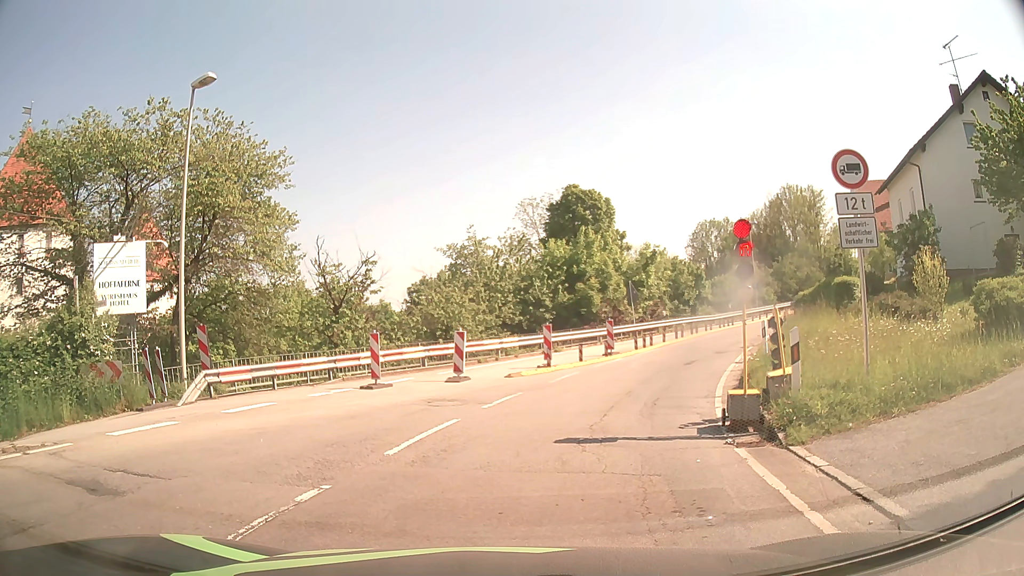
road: secondary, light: Day
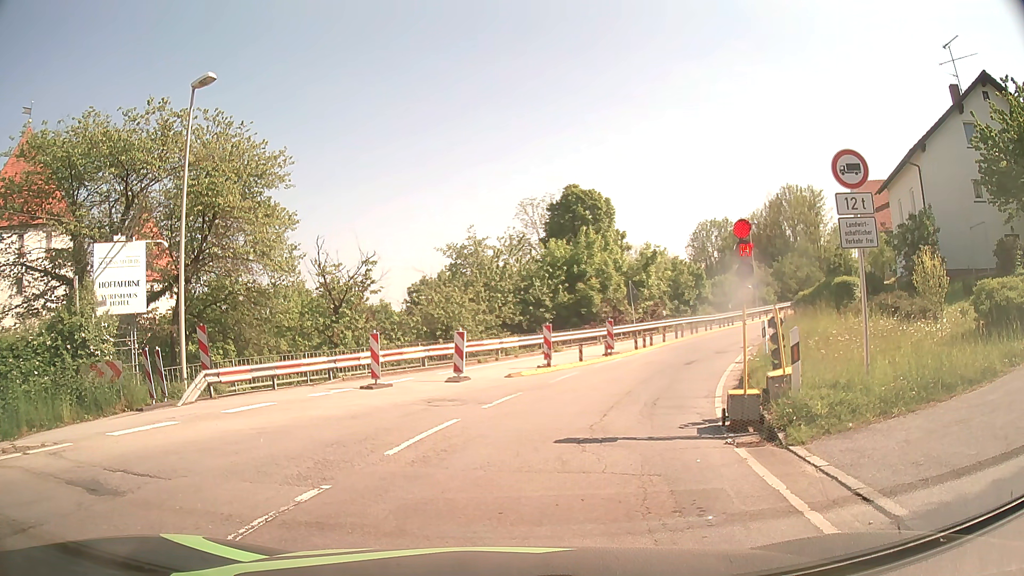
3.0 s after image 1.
(0.0, 0.0) m; 0°
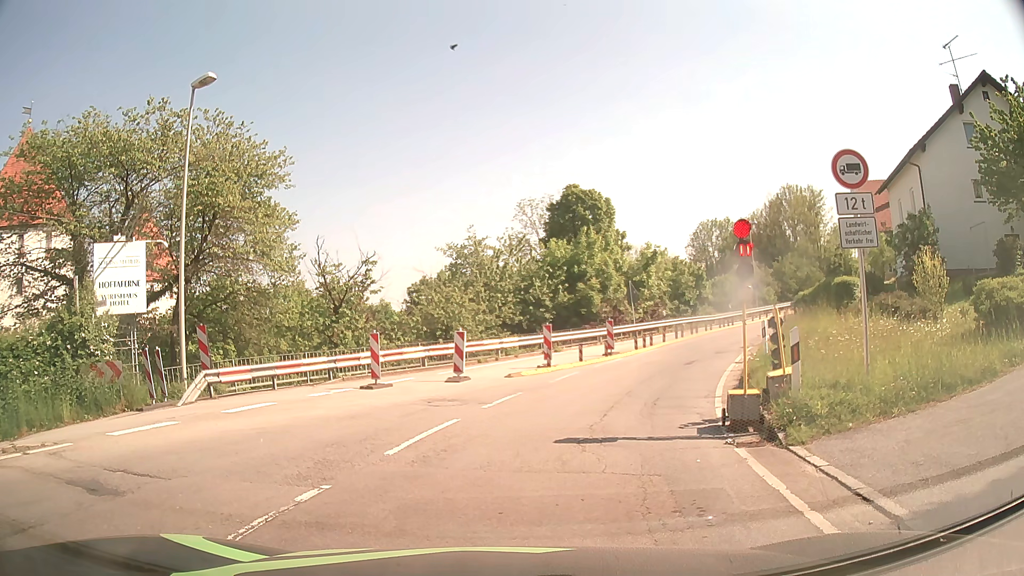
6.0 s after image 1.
(0.0, 0.0) m; 0°
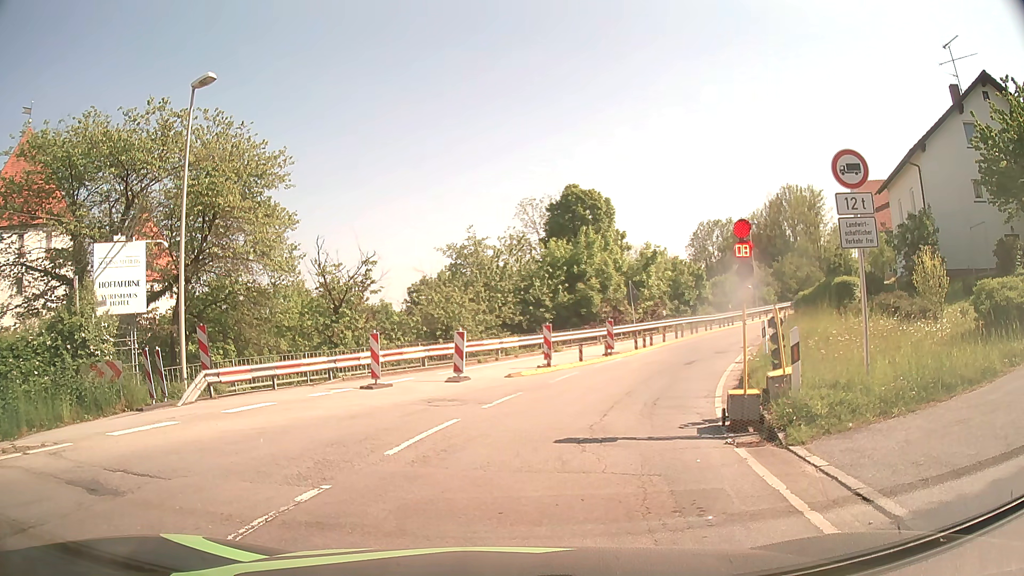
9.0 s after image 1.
(0.0, 0.0) m; 0°
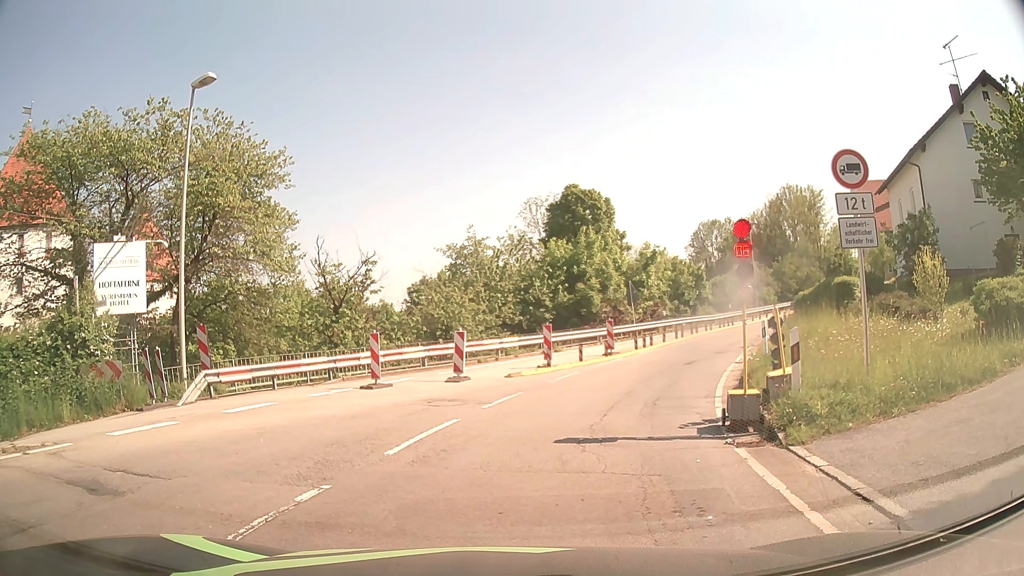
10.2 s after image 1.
(0.0, 0.0) m; 0°
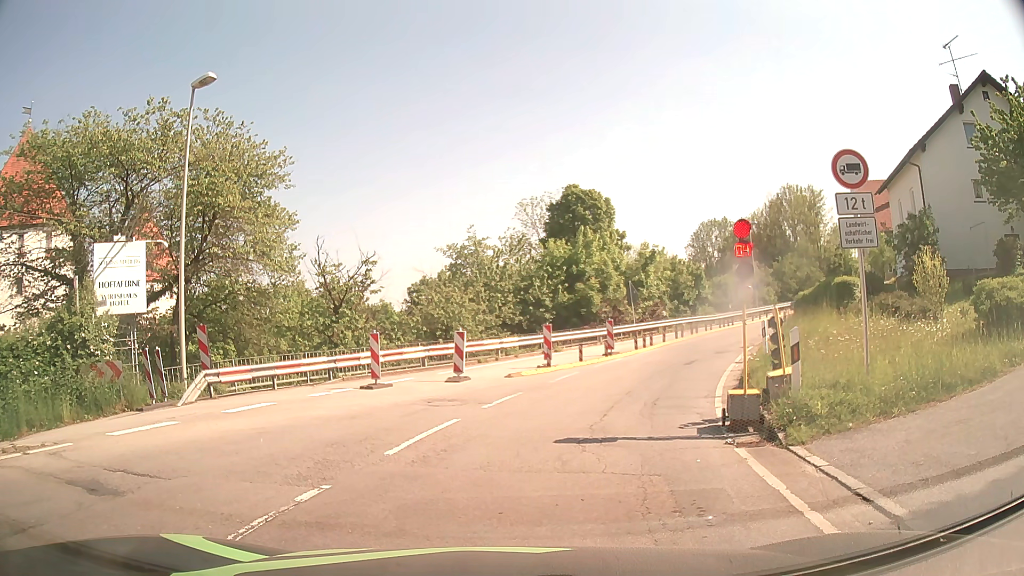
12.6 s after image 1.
(0.0, 0.0) m; 0°
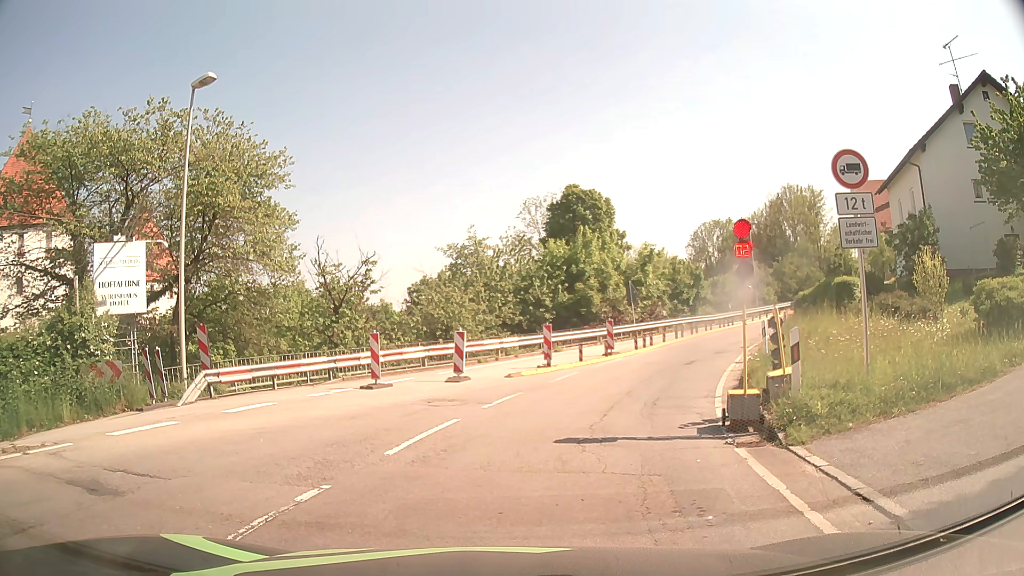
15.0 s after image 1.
(0.0, 0.0) m; 0°
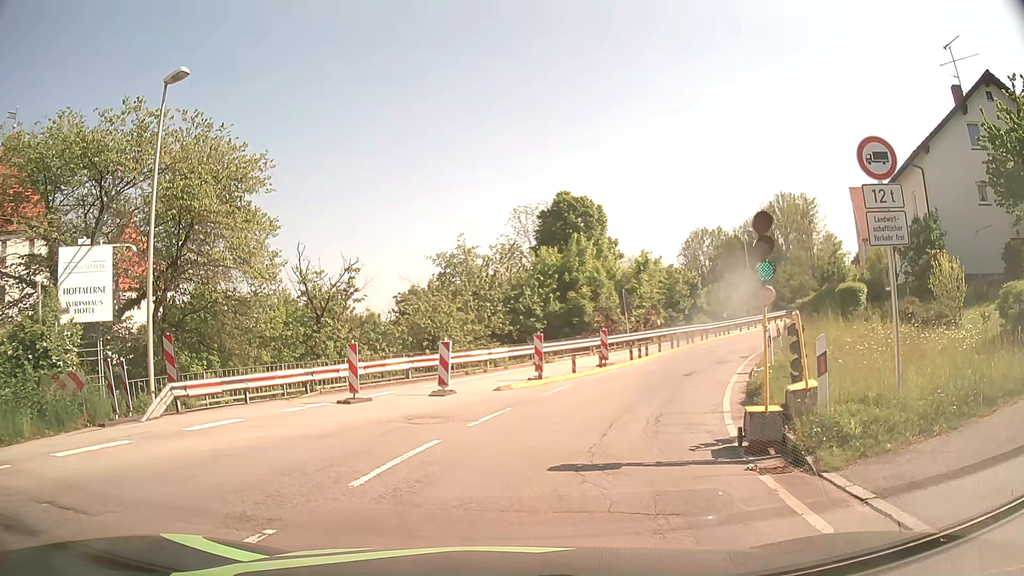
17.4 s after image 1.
(+0.1, +1.3) m; +3°
(+1, +10) (+4, +20) (+8, +29) (+13, +37) (+18, +46) (+24, +54) (+31, +61) (+37, +69) (+44, +77) (+50, +84) m
